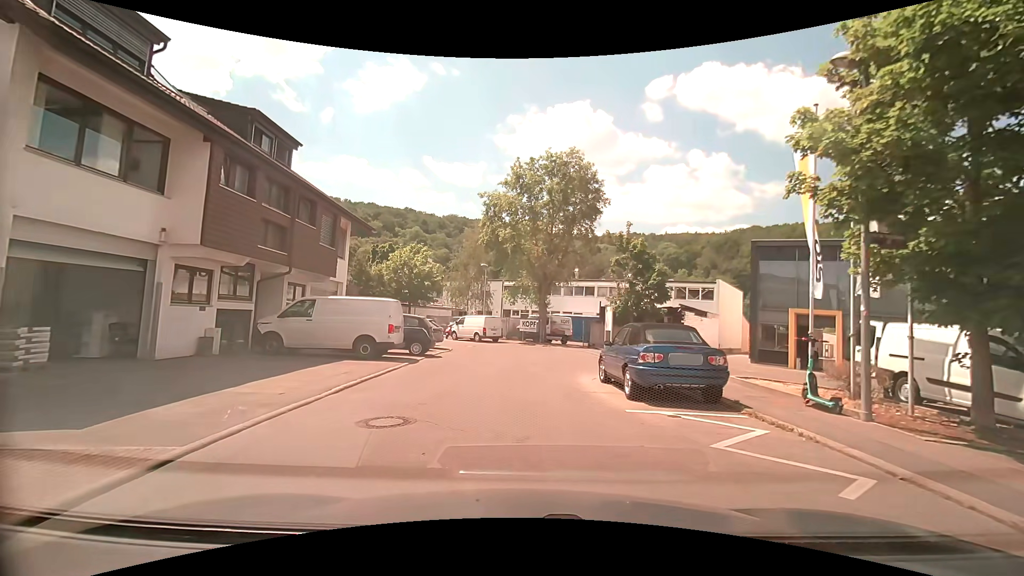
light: Day
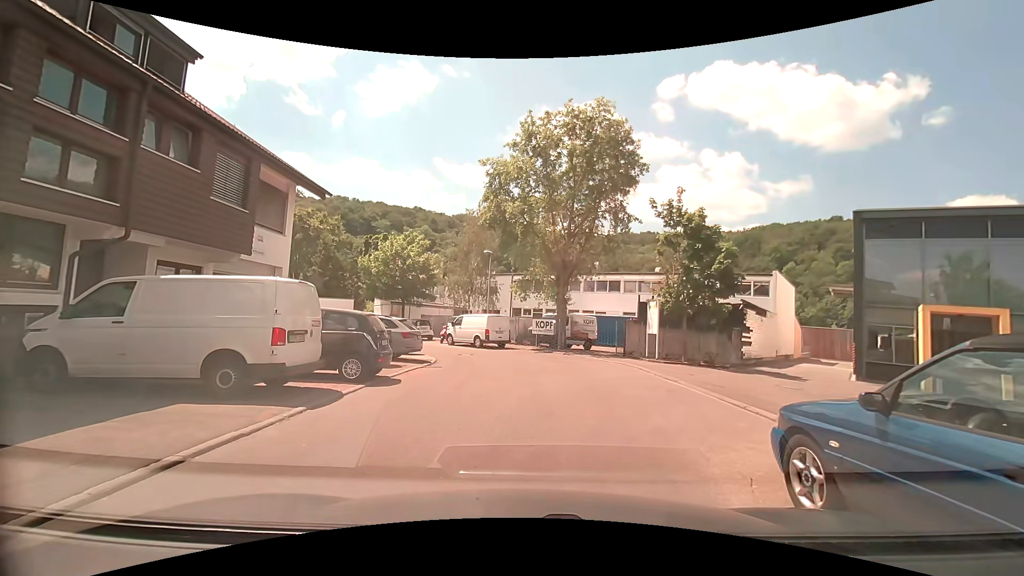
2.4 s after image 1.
(-0.1, +7.9) m; -1°
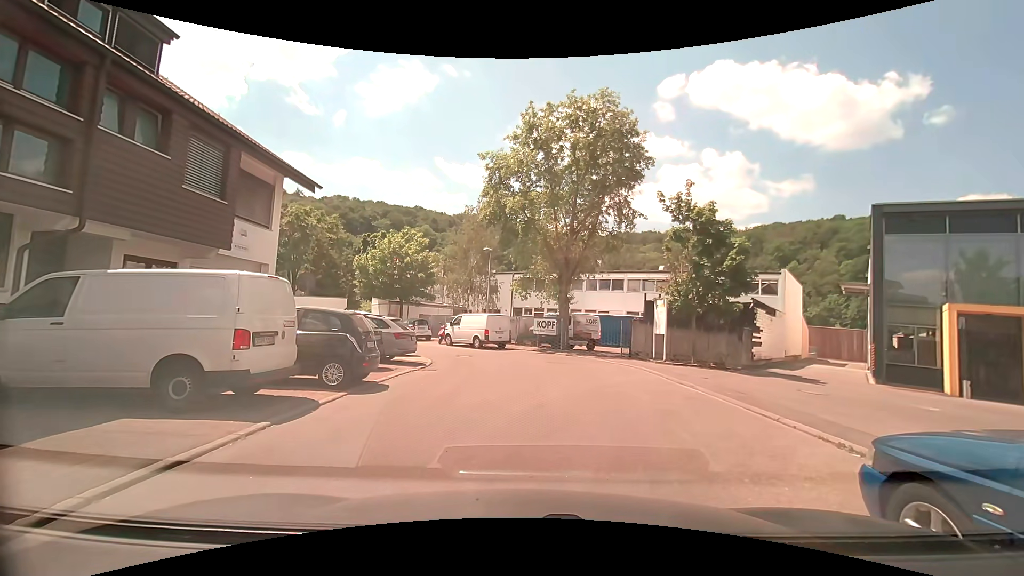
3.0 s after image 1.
(0.0, +1.0) m; -2°
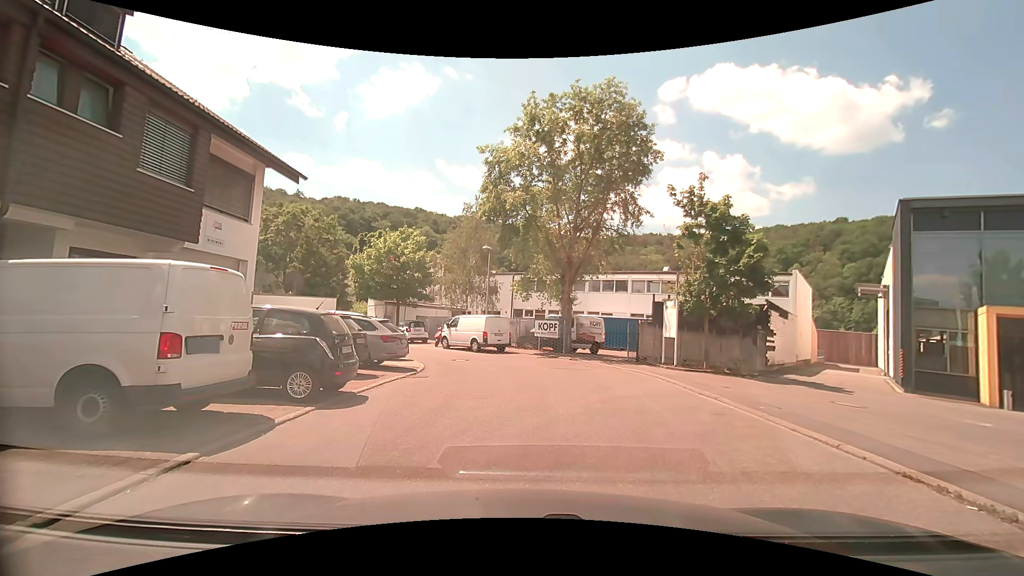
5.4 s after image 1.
(0.0, +1.4) m; 0°
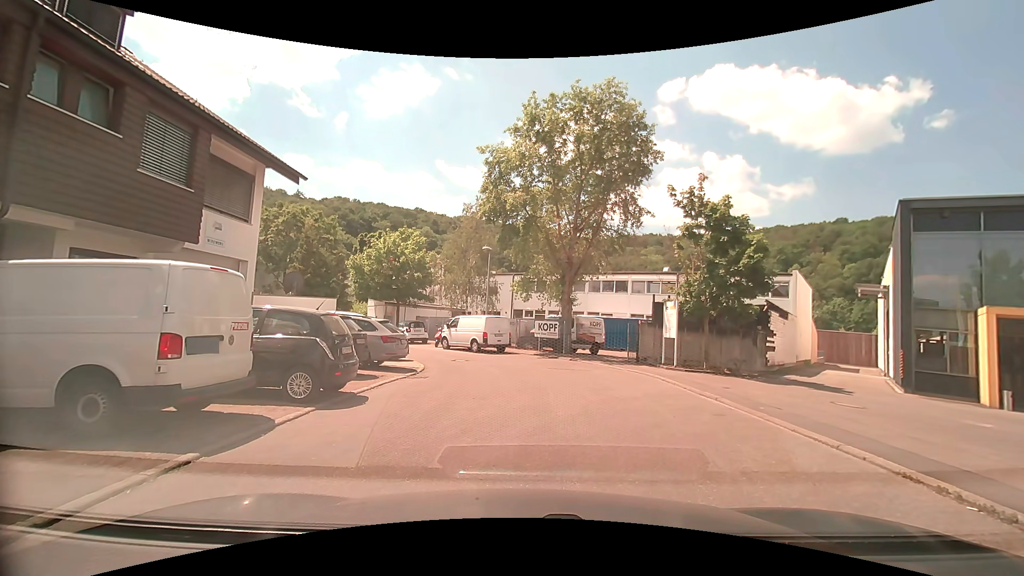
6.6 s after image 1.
(0.0, +0.1) m; 0°
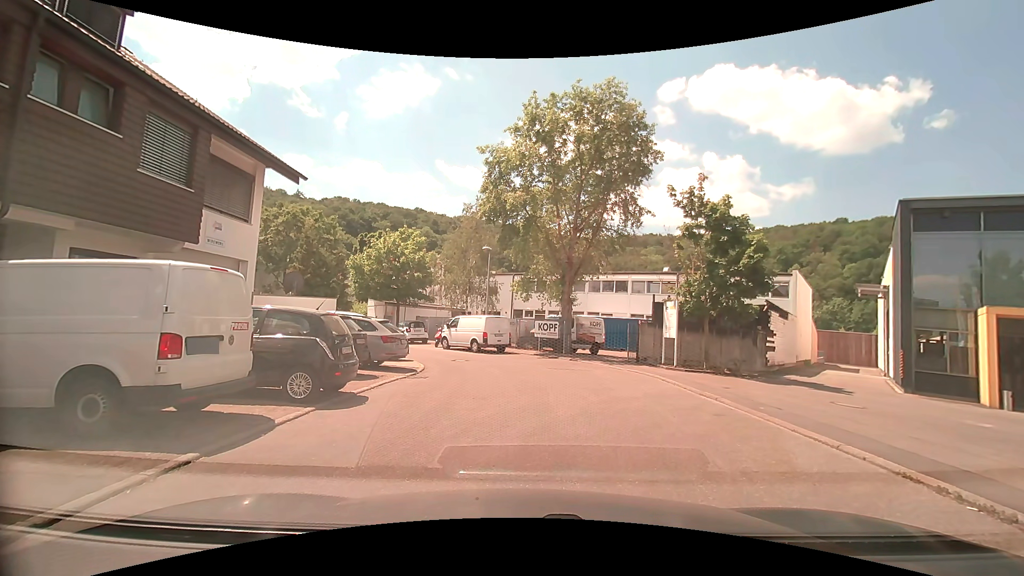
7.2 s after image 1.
(0.0, 0.0) m; 0°
